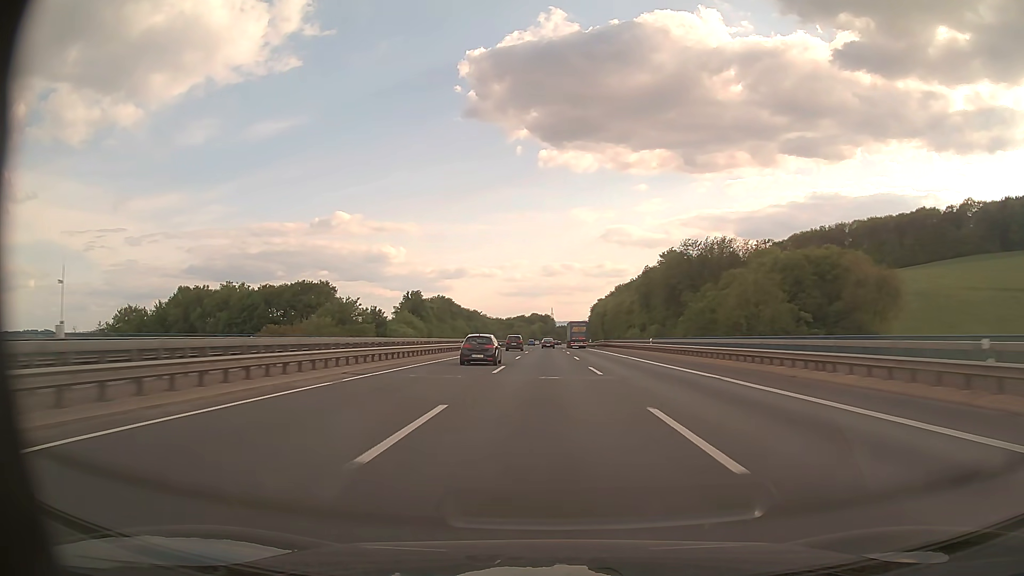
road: motorway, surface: asphalt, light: Day
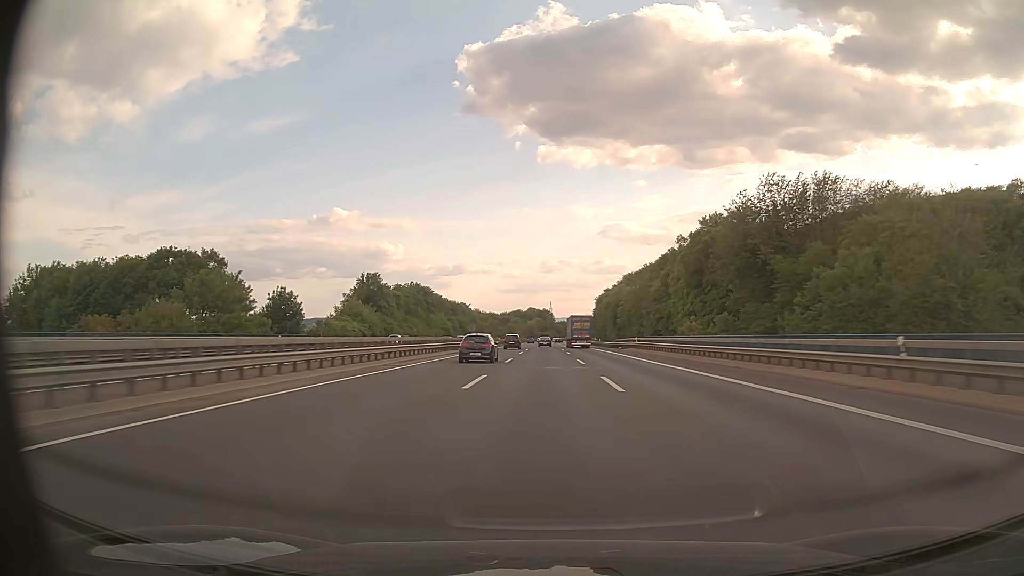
(+0.1, +44.3) m; 0°
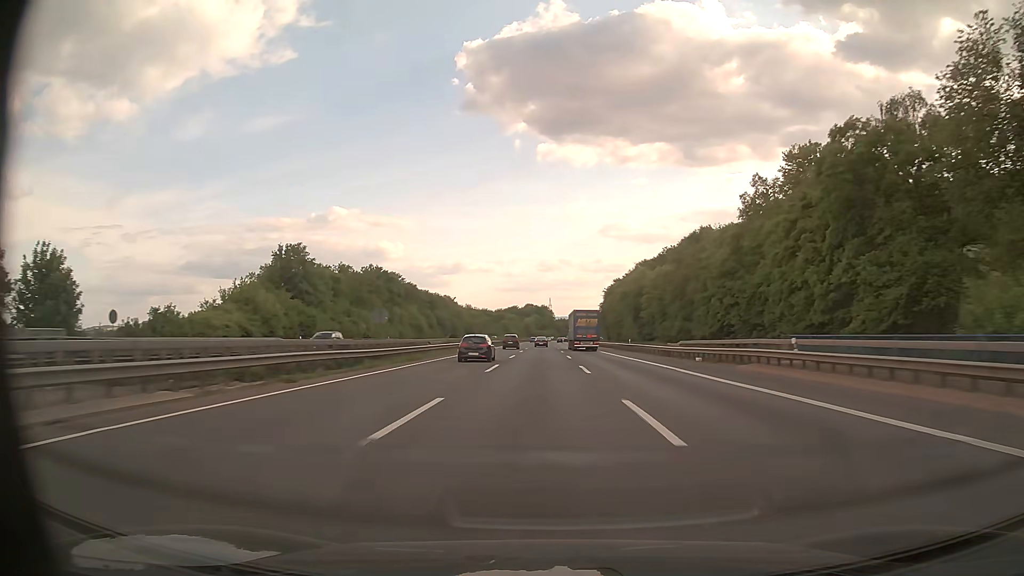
(0.0, +44.7) m; 0°
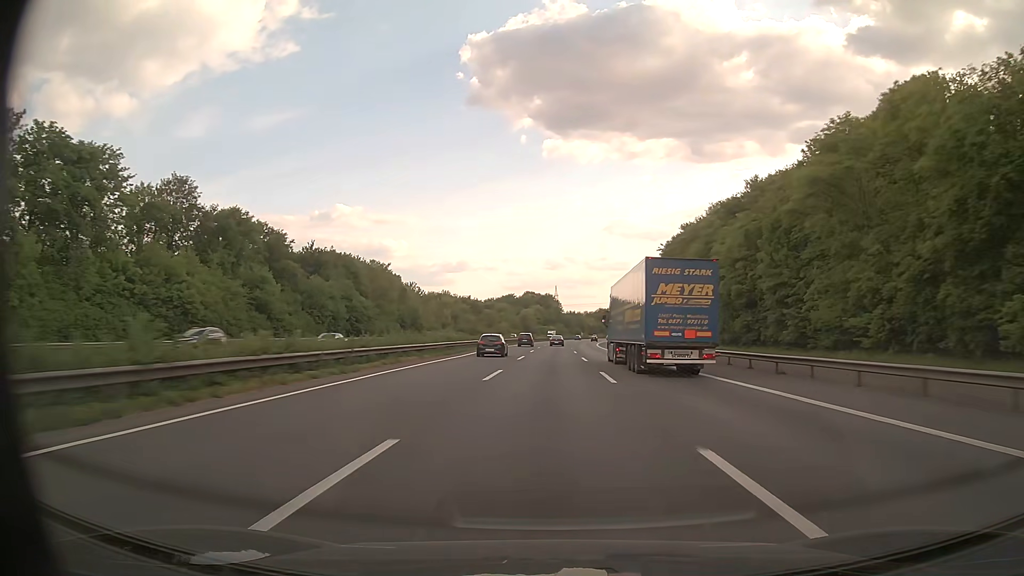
(-0.5, +112.5) m; 0°
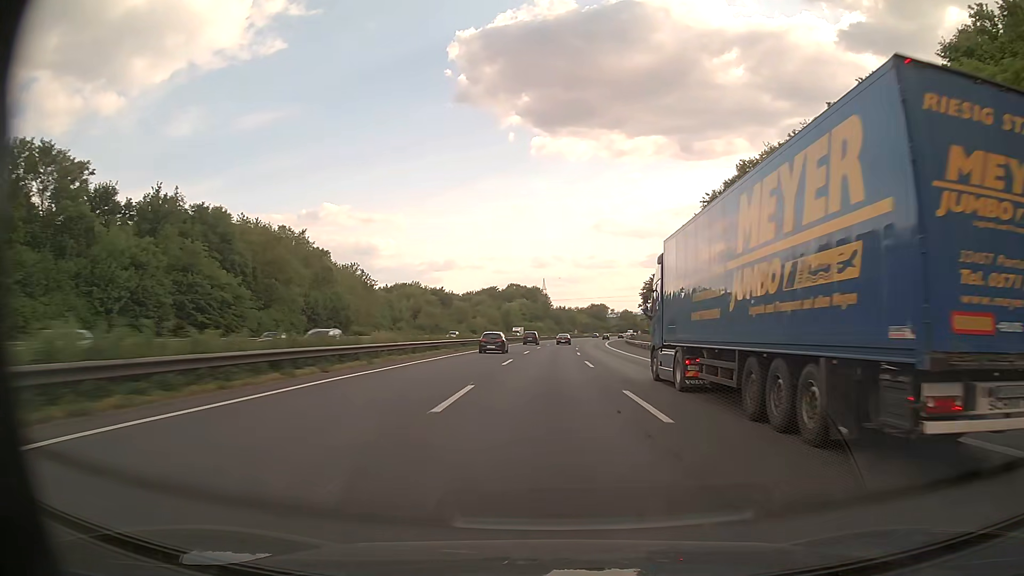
(+0.3, +45.3) m; +1°
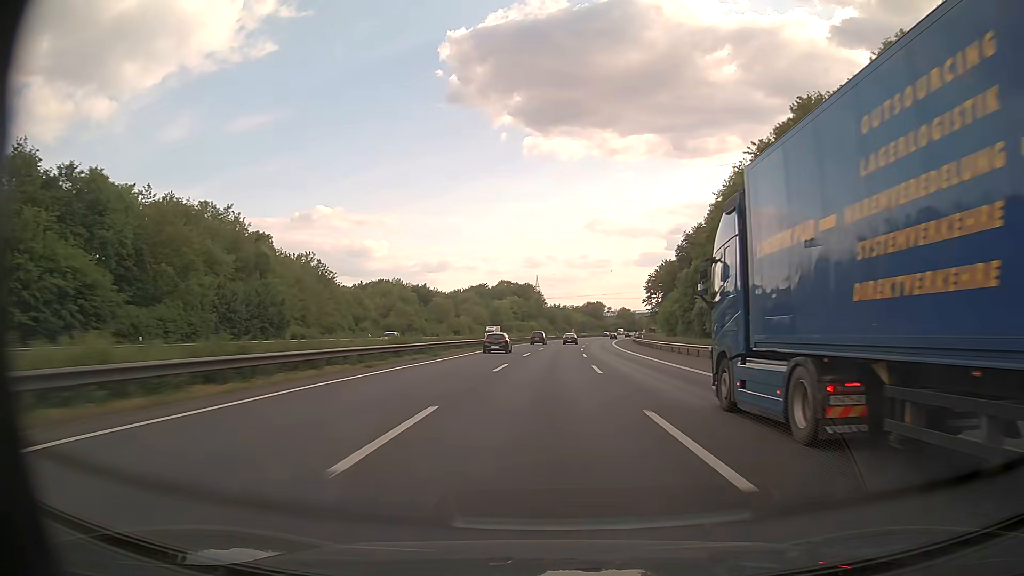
(+0.1, +22.6) m; 0°
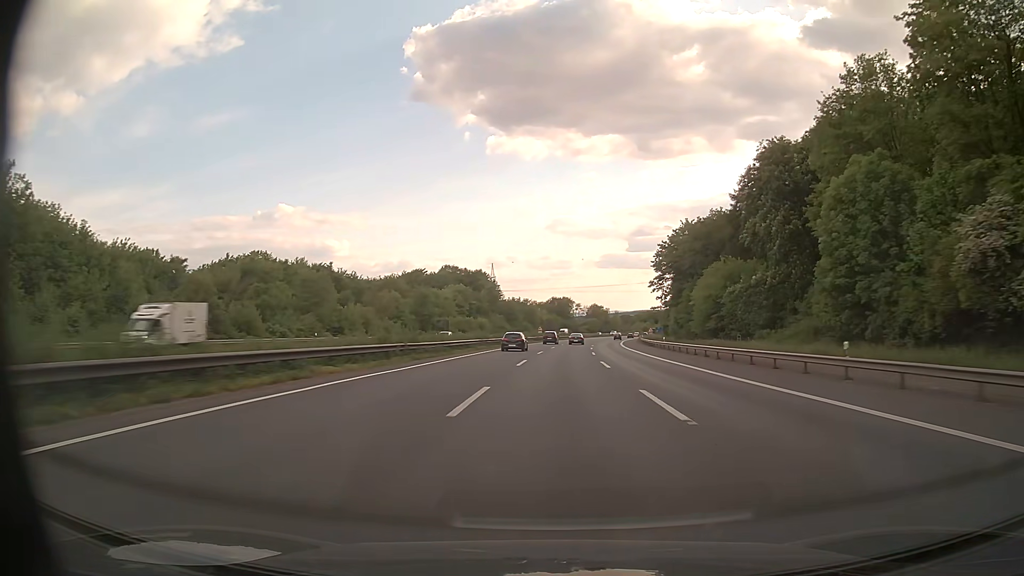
(+1.3, +67.3) m; +3°
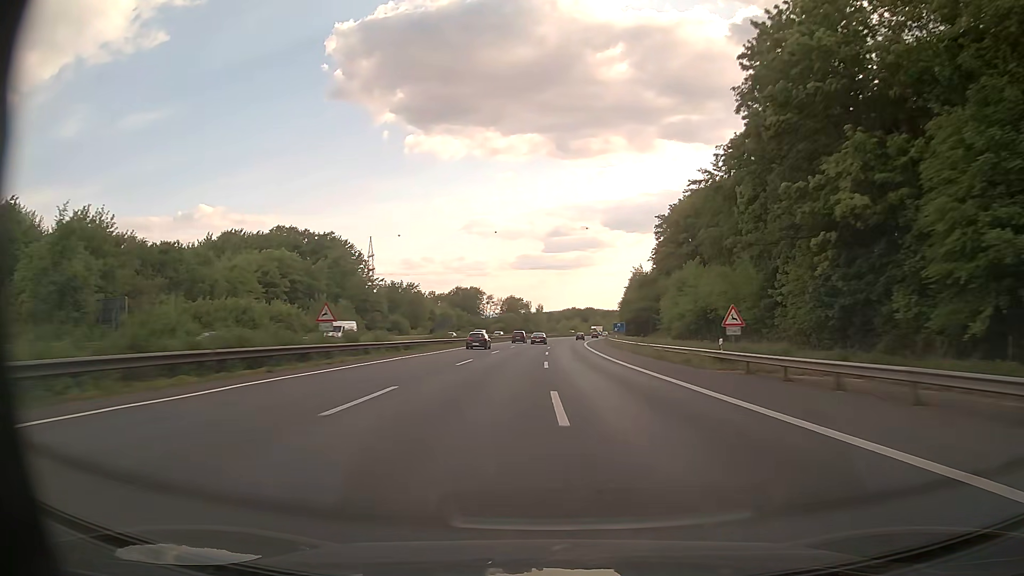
(+6.1, +89.3) m; +7°
(0, +10) (0, +20) (0, +30) (+1, +40) (+1, +50) (+2, +60) (+2, +70) (+3, +80) (+3, +90) (+4, +100) m
